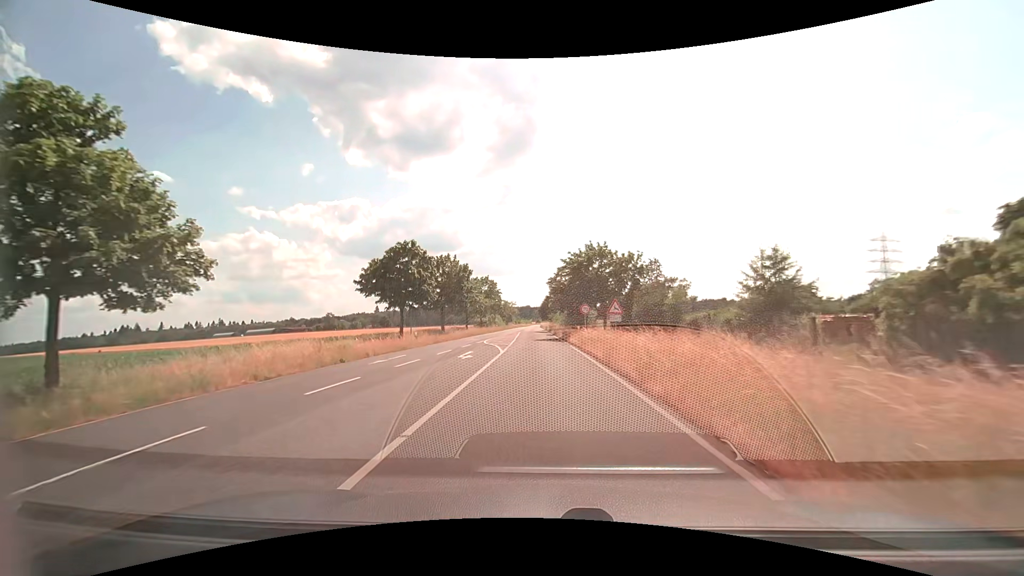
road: secondary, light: Day
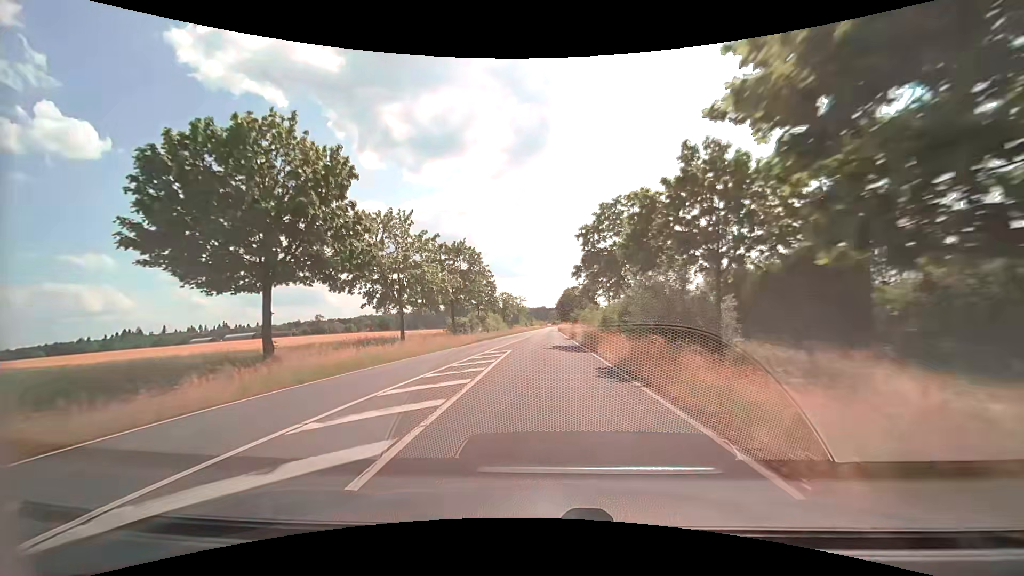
(-0.7, +39.5) m; -2°
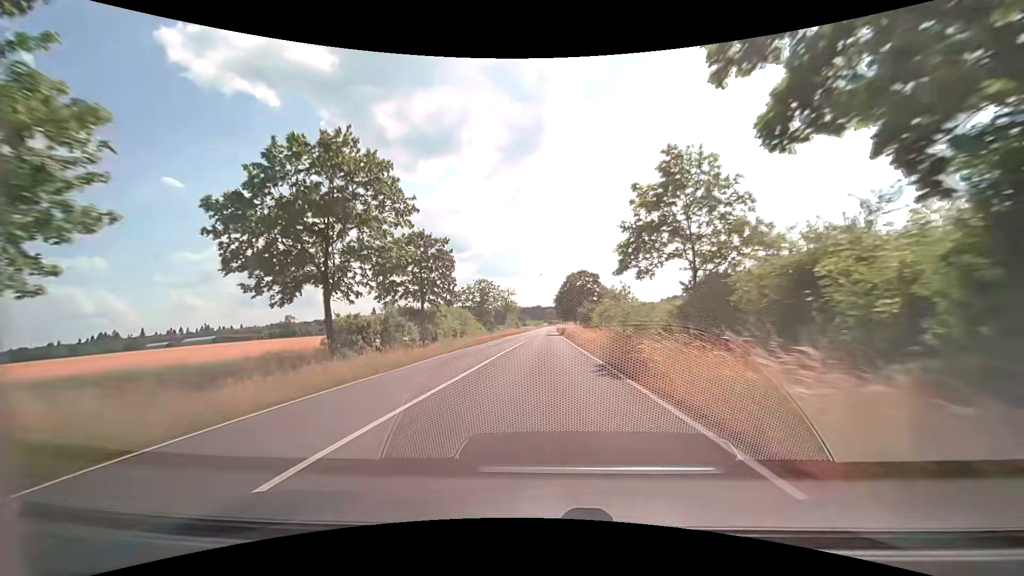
(0.0, +27.7) m; 0°
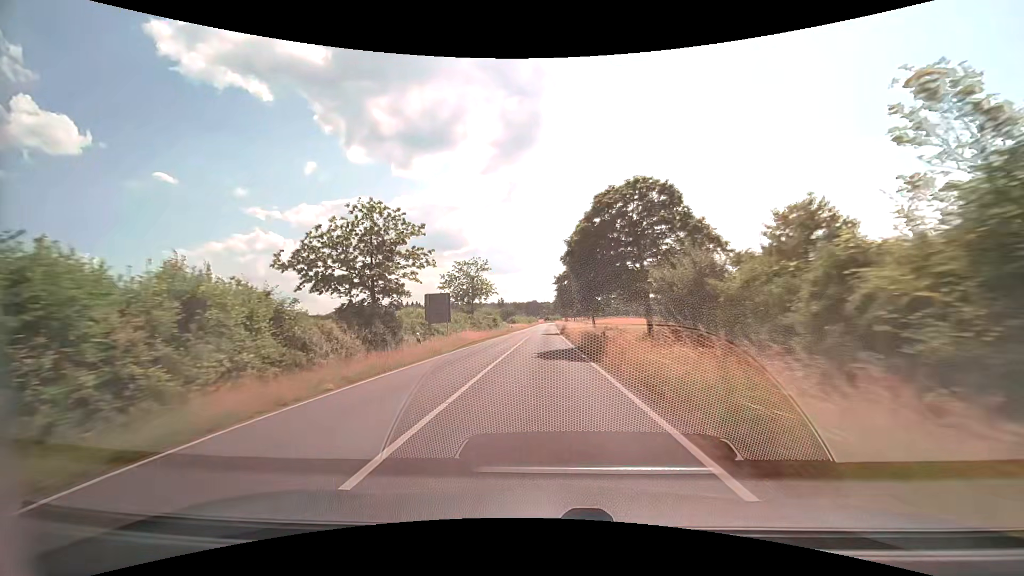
(+0.3, +40.6) m; 0°
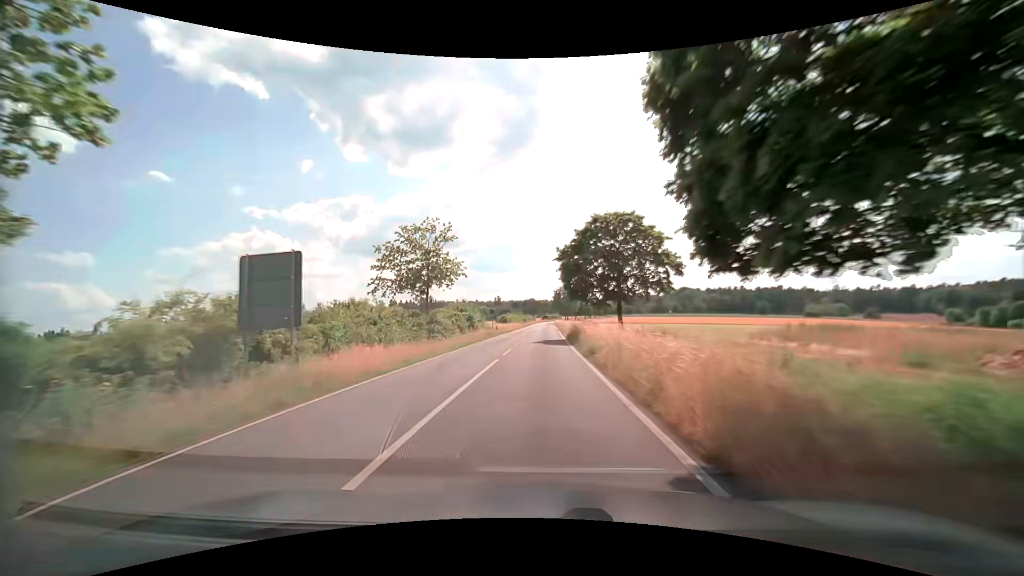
(+0.1, +20.4) m; 0°
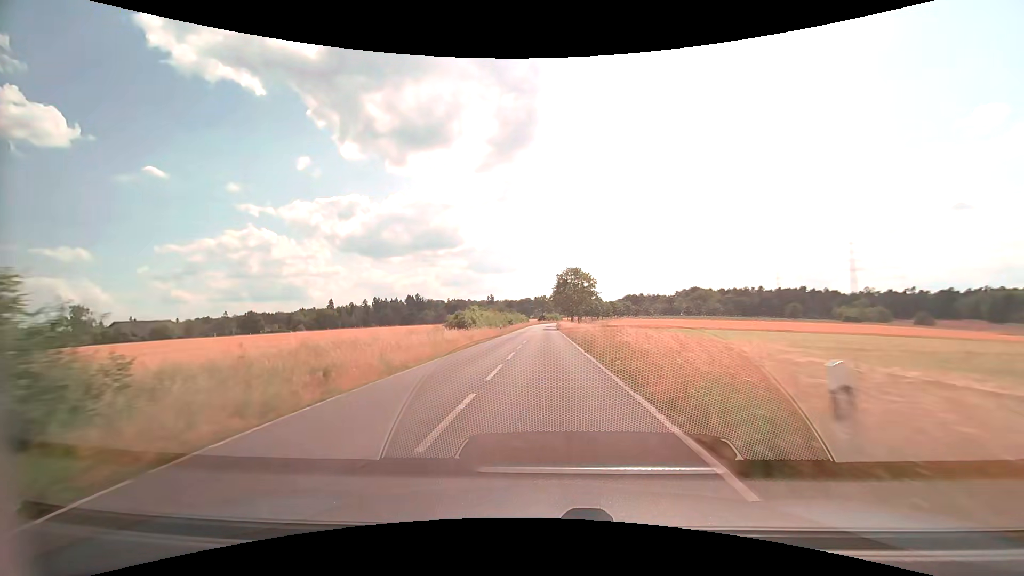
(-0.1, +49.9) m; 0°
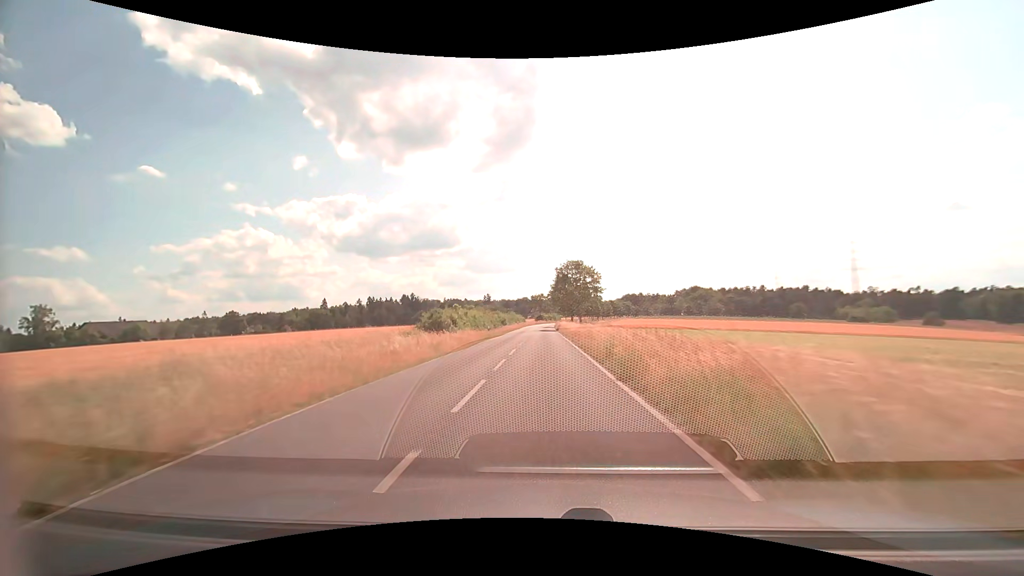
(0.0, +9.9) m; 0°
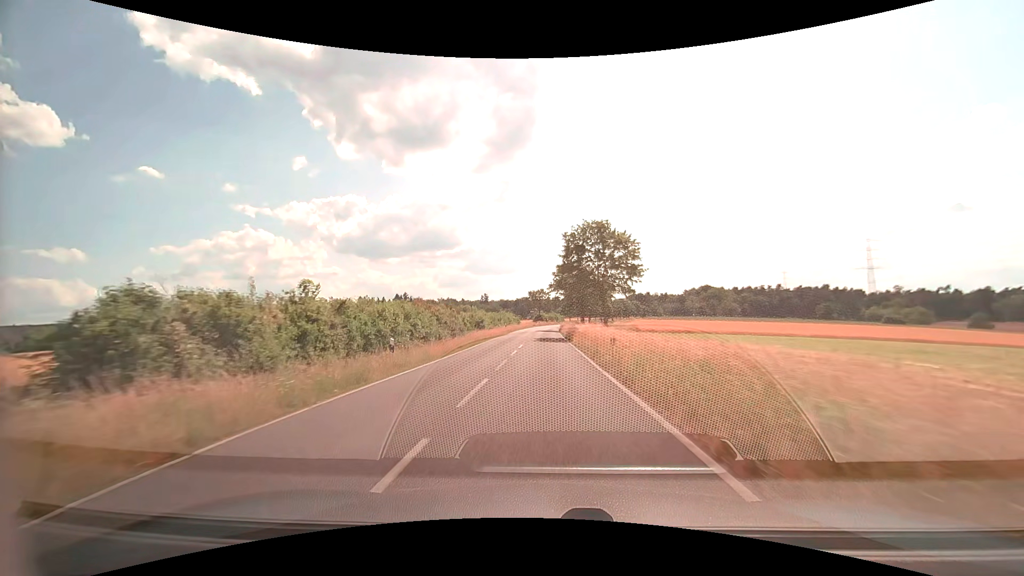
(+0.1, +29.7) m; 0°
(0, +10) (0, +20) (0, +30) (0, +40) (0, +50) (0, +60) (+1, +70) (+1, +80) (+1, +90) (+2, +100) m
